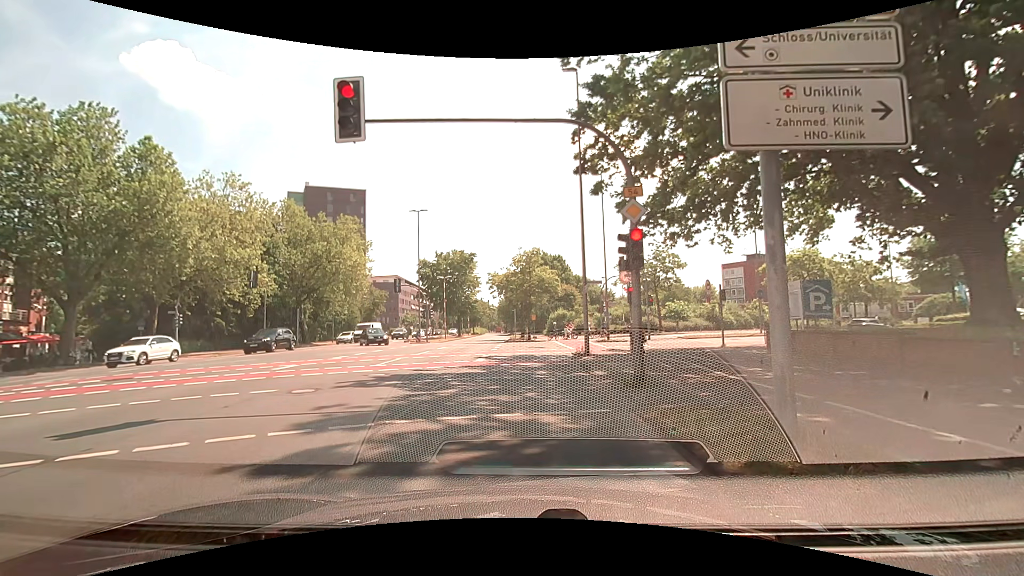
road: primary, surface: asphalt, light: Day
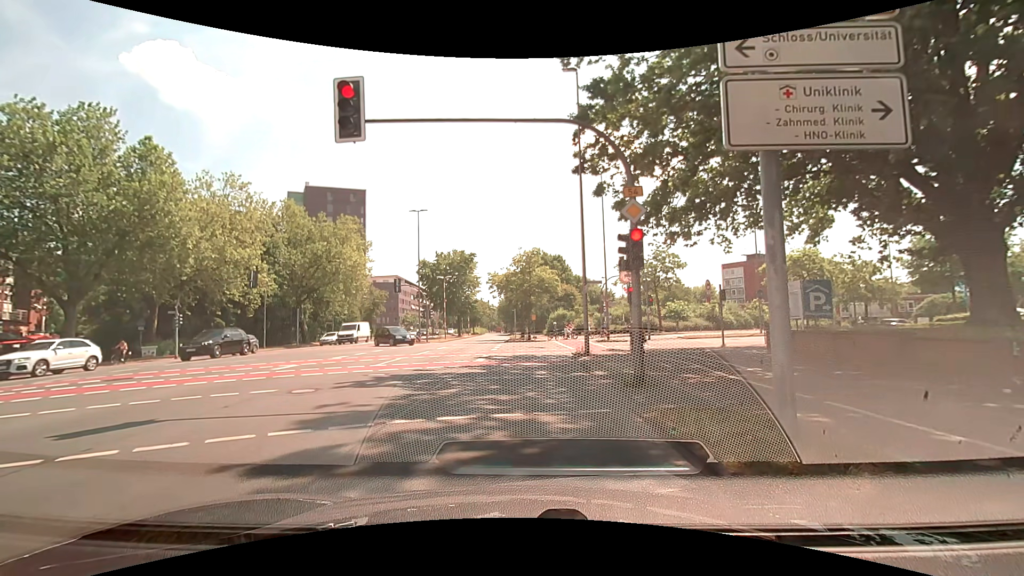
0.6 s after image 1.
(0.0, 0.0) m; 0°
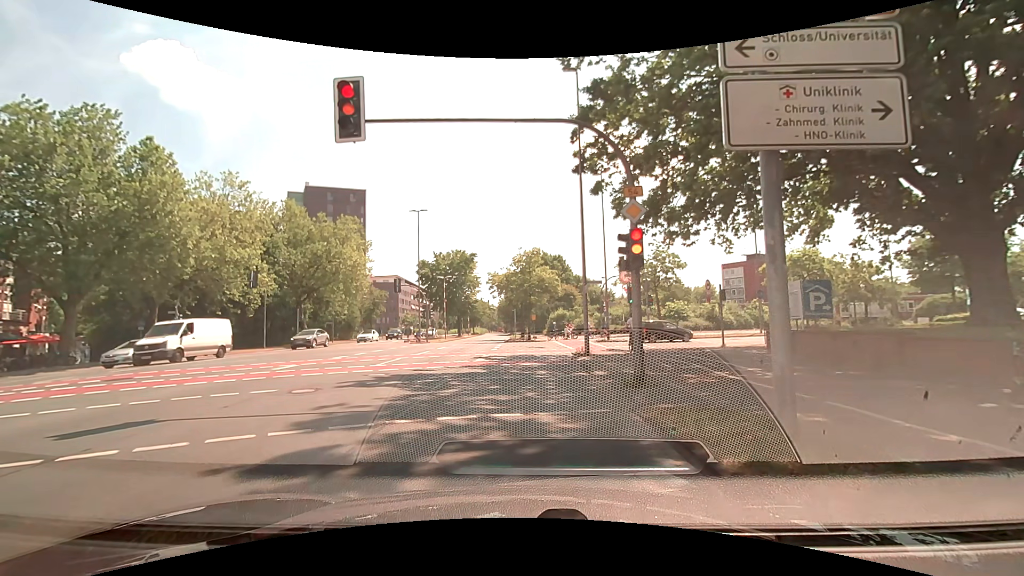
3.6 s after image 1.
(0.0, 0.0) m; 0°
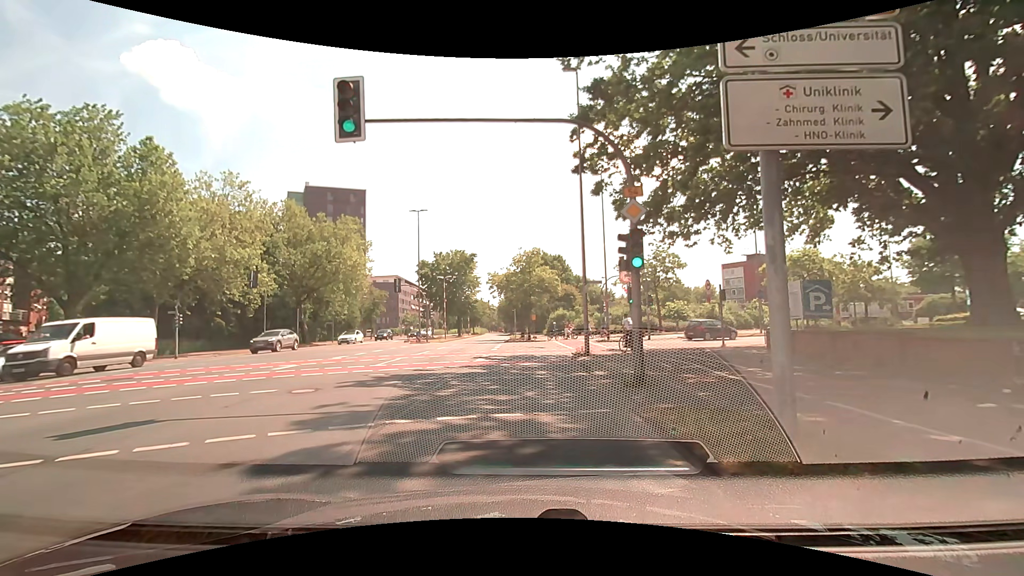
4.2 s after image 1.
(0.0, 0.0) m; 0°
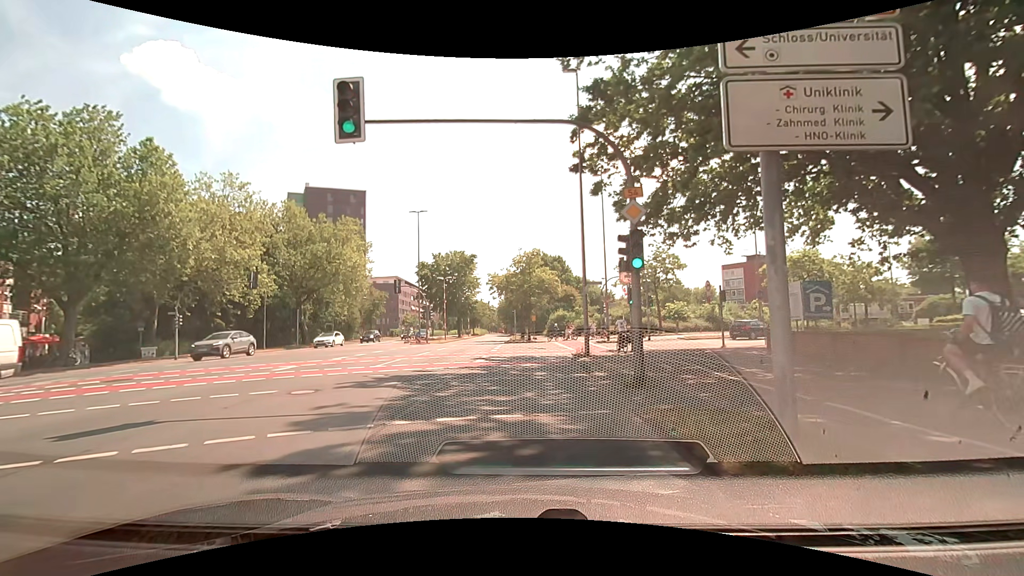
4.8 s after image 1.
(0.0, 0.0) m; 0°
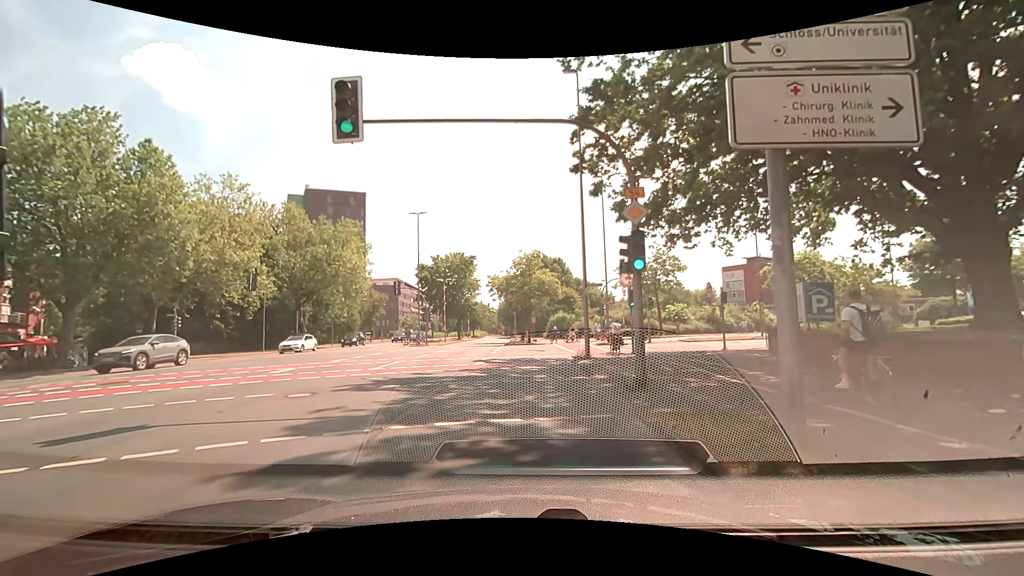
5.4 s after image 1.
(0.0, +0.1) m; 0°
